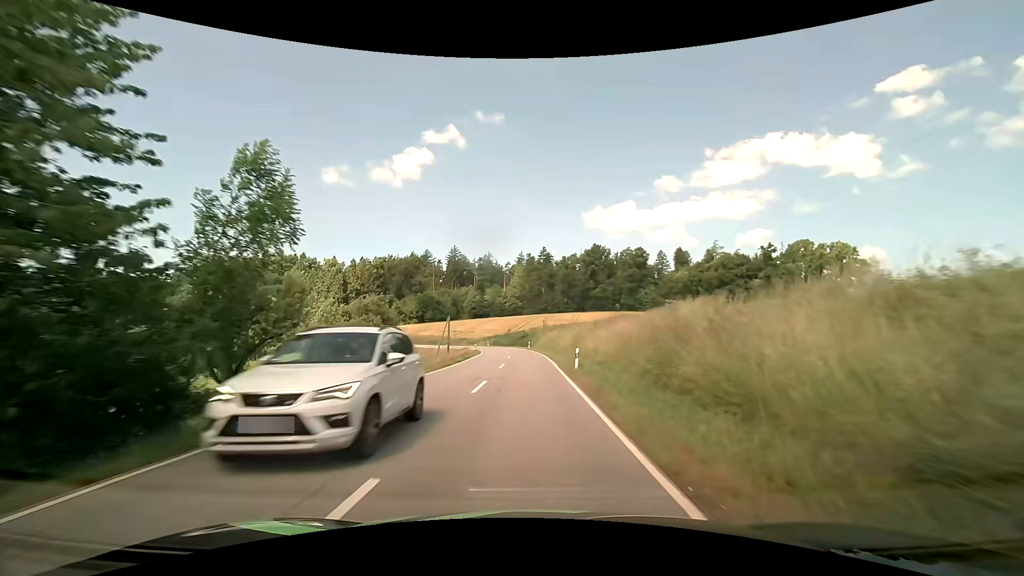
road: secondary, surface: asphalt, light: Day
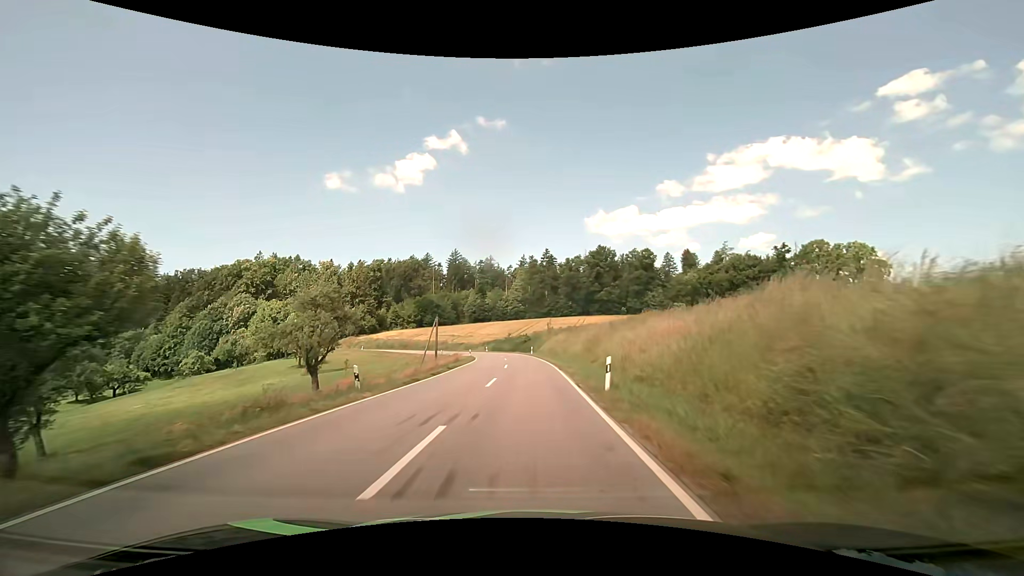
(0.0, +8.7) m; 0°
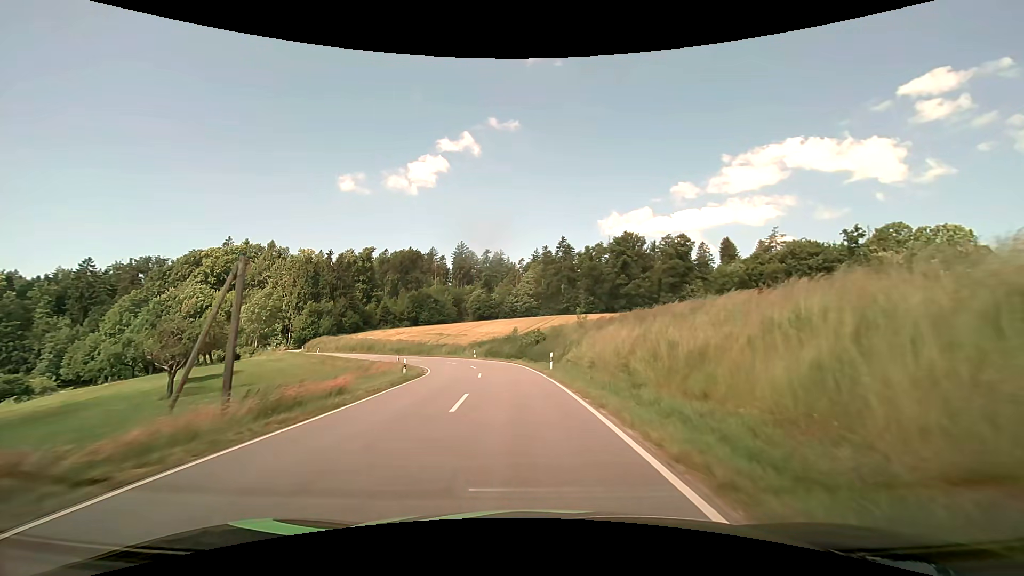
(-0.2, +33.7) m; -2°
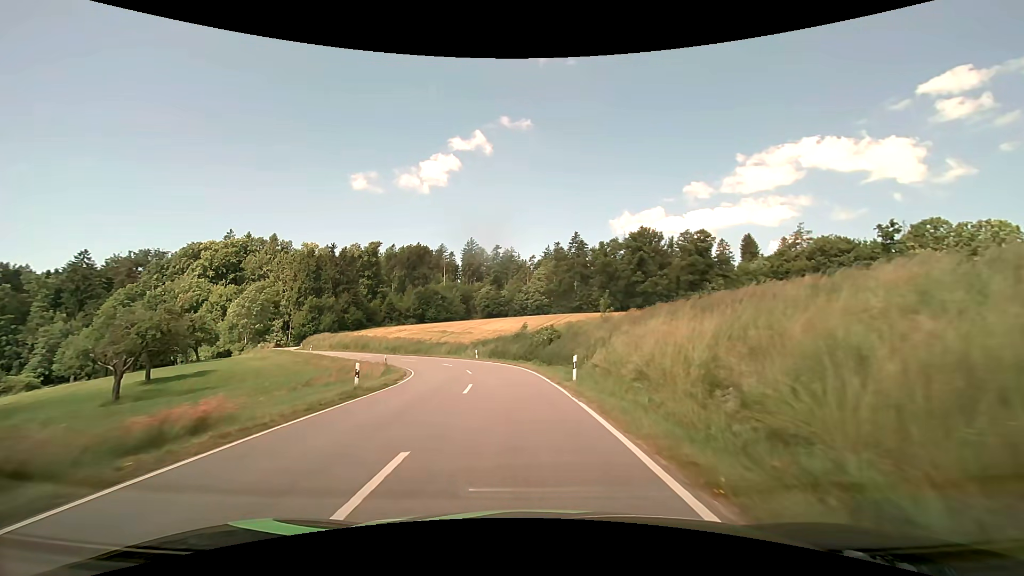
(-0.1, +8.1) m; -1°
